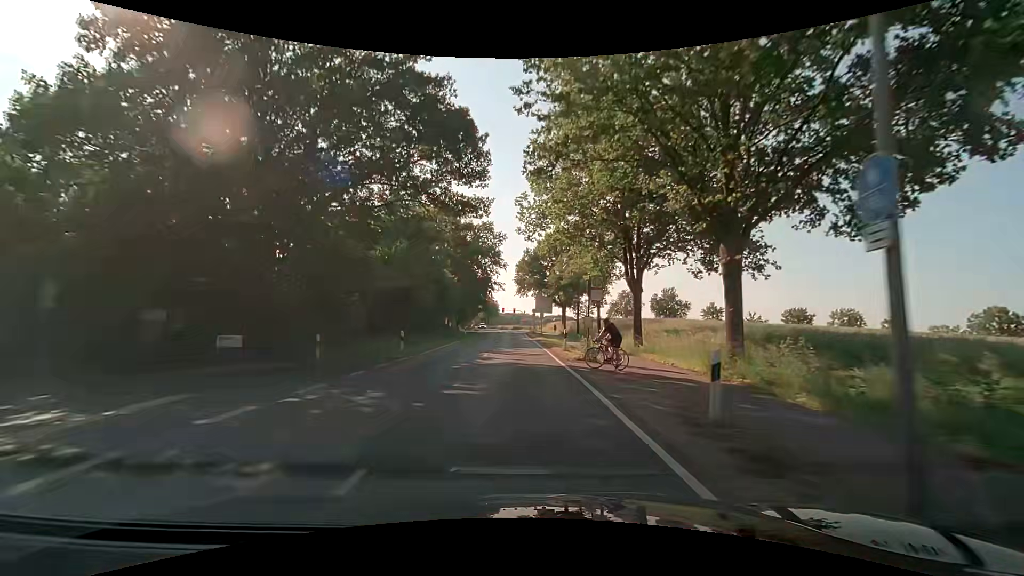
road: secondary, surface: asphalt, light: Day
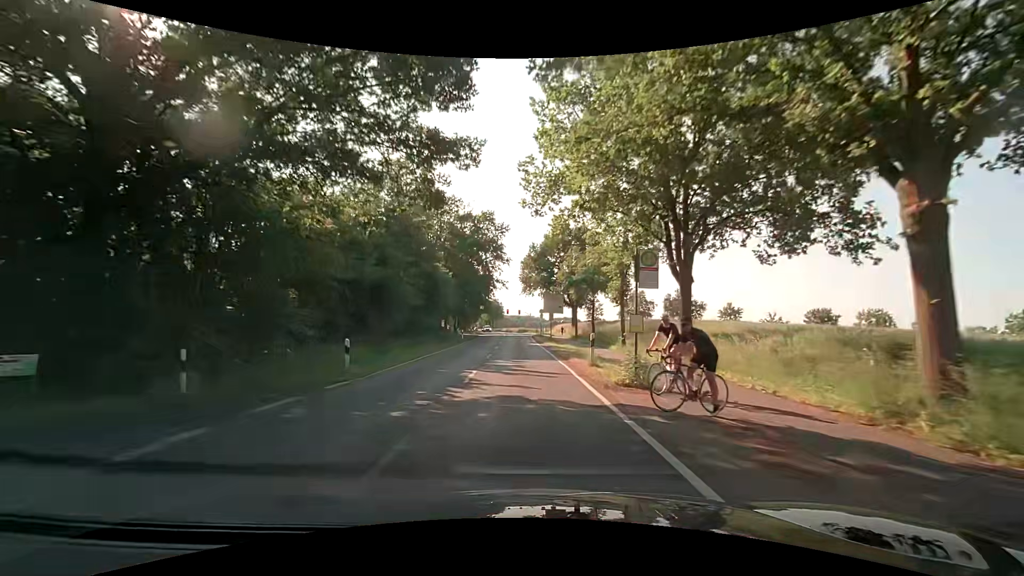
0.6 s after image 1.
(0.0, +7.8) m; 0°
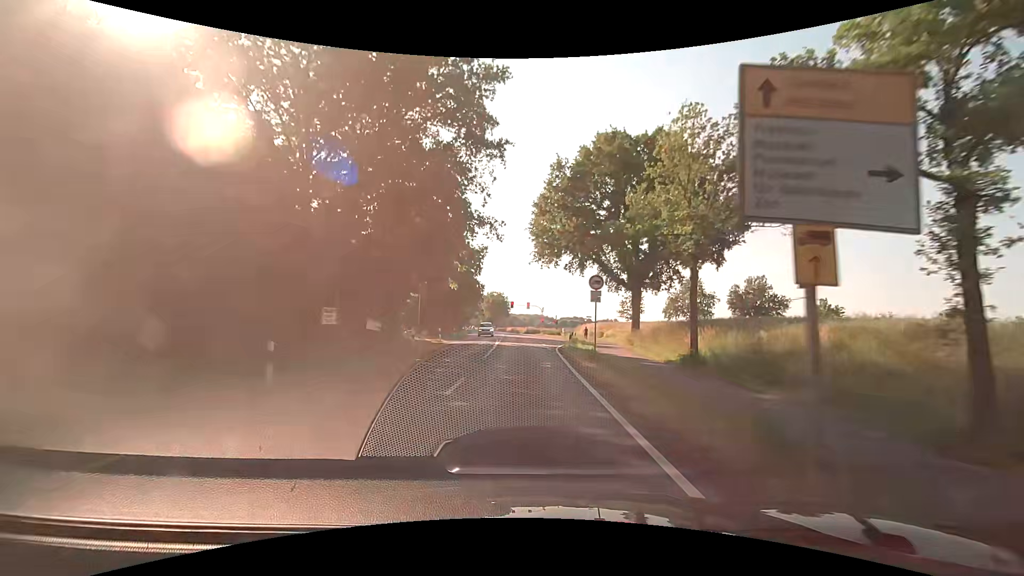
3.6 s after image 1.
(-0.7, +38.8) m; -1°
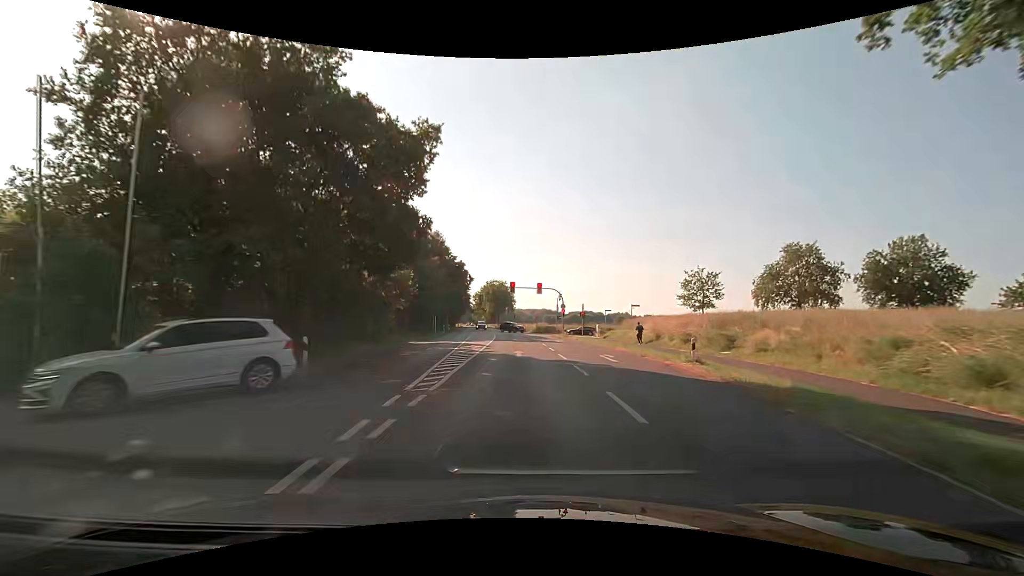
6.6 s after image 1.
(-0.2, +38.4) m; -1°
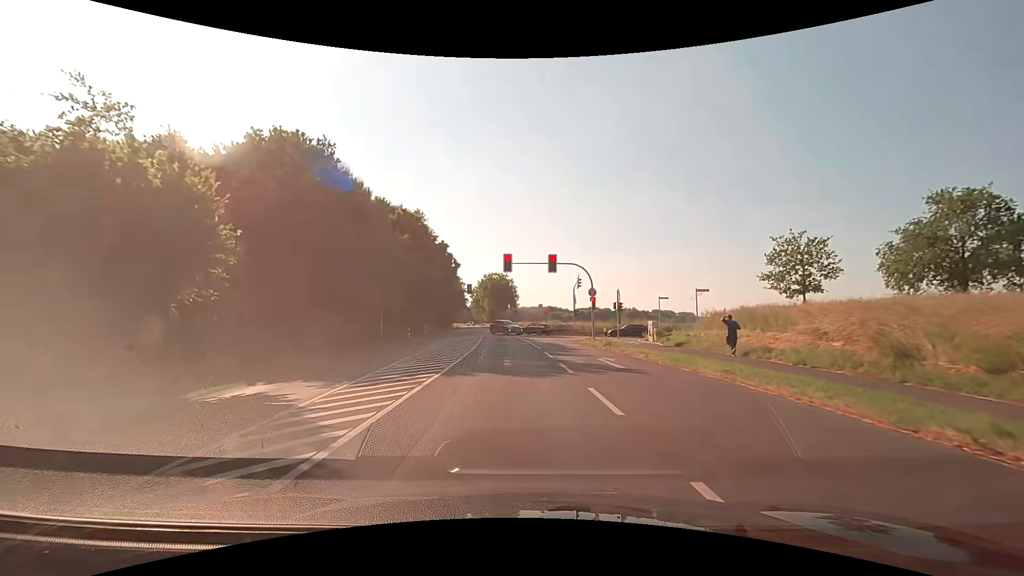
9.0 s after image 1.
(+0.2, +23.0) m; 0°
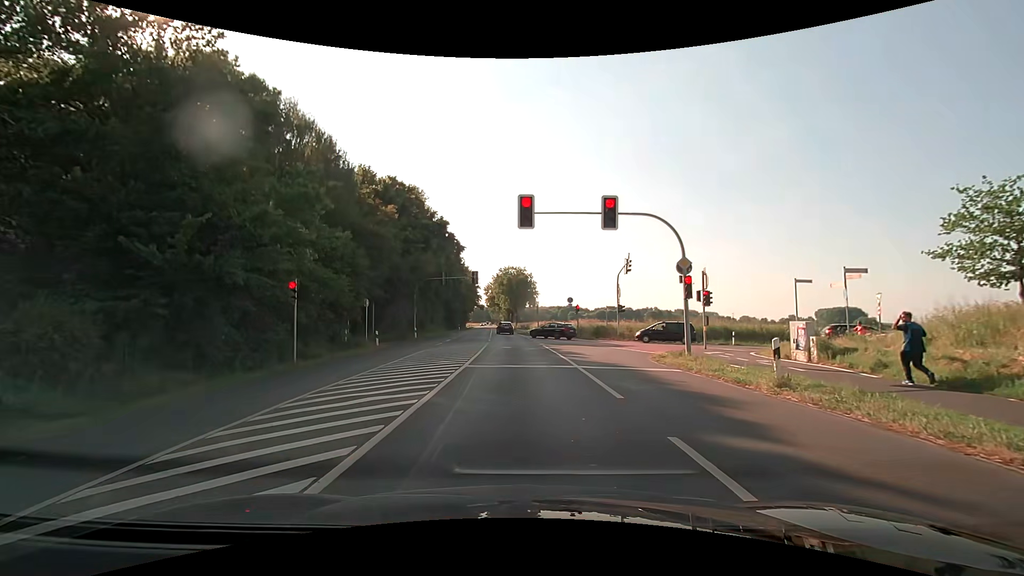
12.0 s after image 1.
(-0.5, +16.0) m; -2°
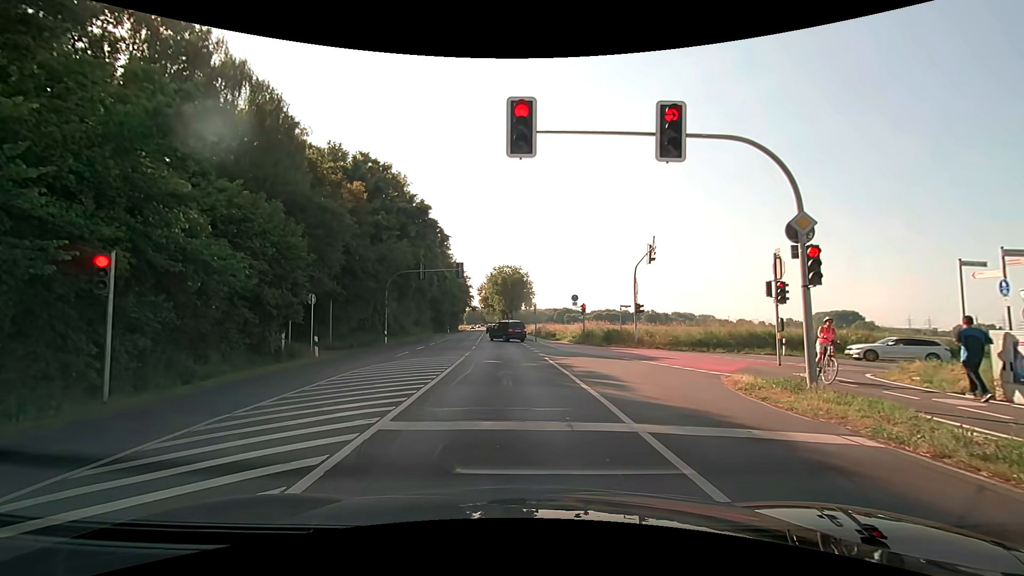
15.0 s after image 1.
(+0.1, +8.4) m; 0°
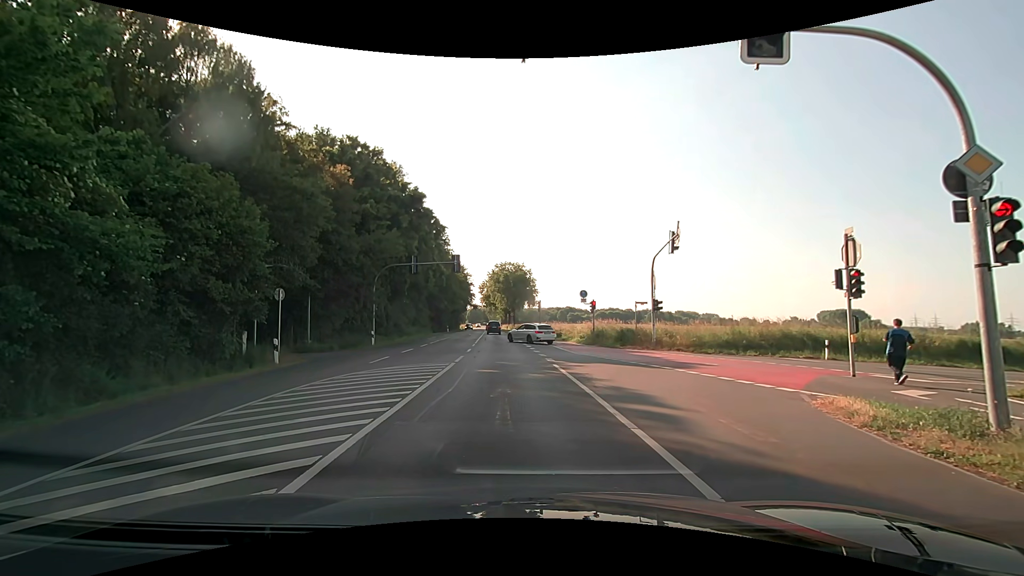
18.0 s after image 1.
(0.0, +3.9) m; -1°
(0, +10) (0, +20) (0, +30) (-1, +40) (-1, +50) (-2, +60) (-3, +70) (-3, +80) (-4, +90) (-4, +100) m
